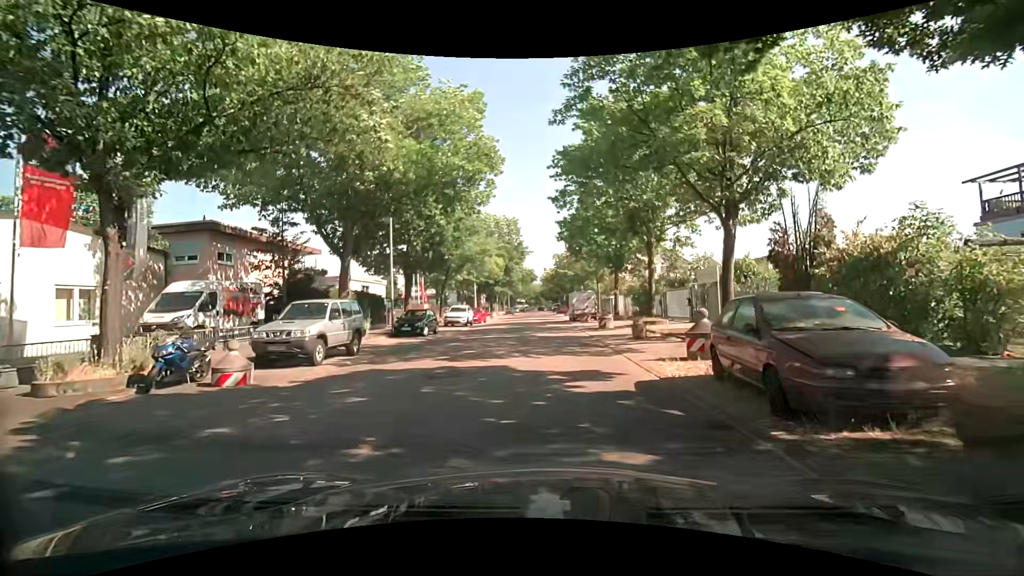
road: residential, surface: asphalt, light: Day
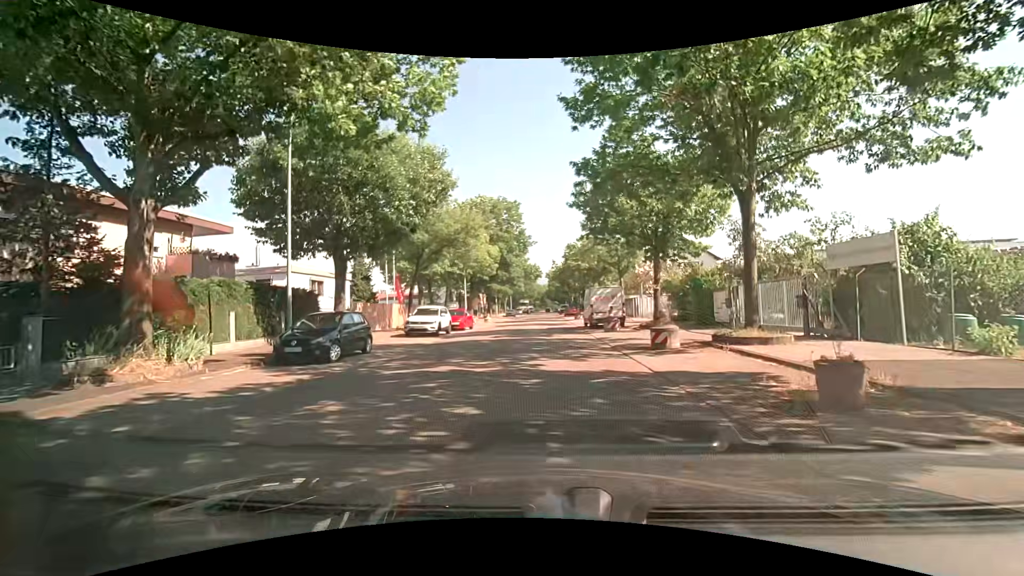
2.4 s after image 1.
(-0.1, +12.0) m; 0°
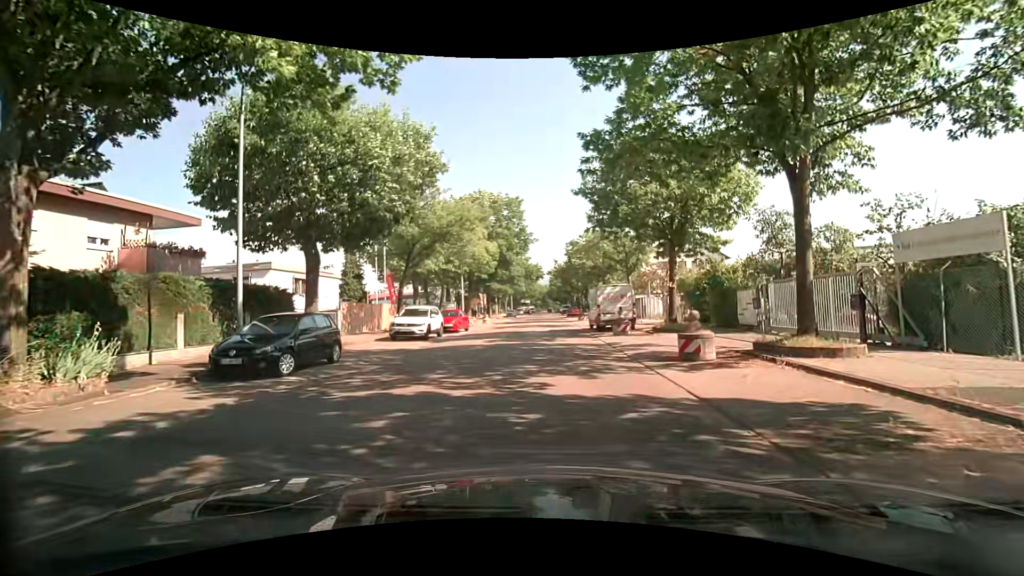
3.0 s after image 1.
(0.0, +2.8) m; -1°
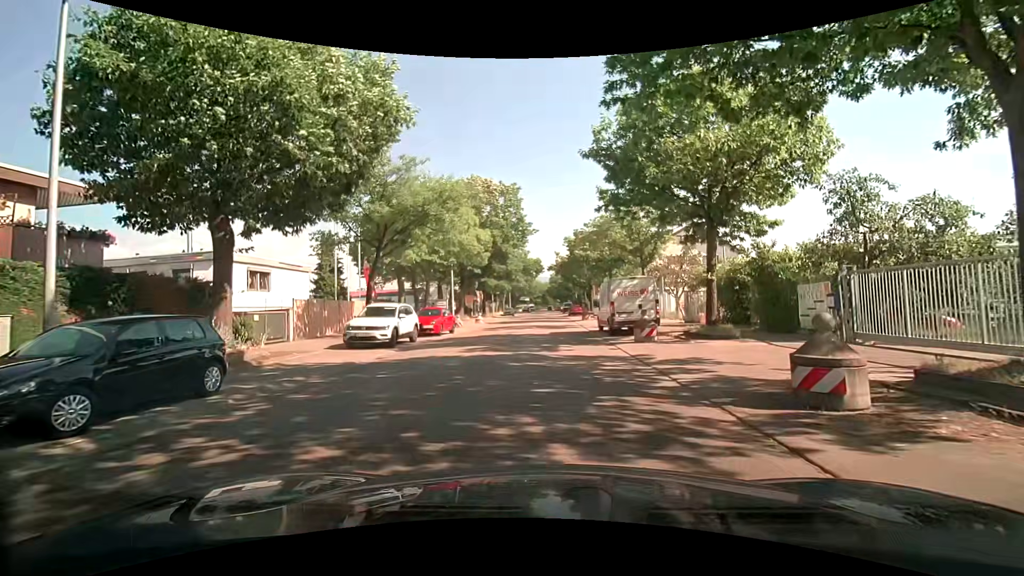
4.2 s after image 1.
(0.0, +5.3) m; 0°
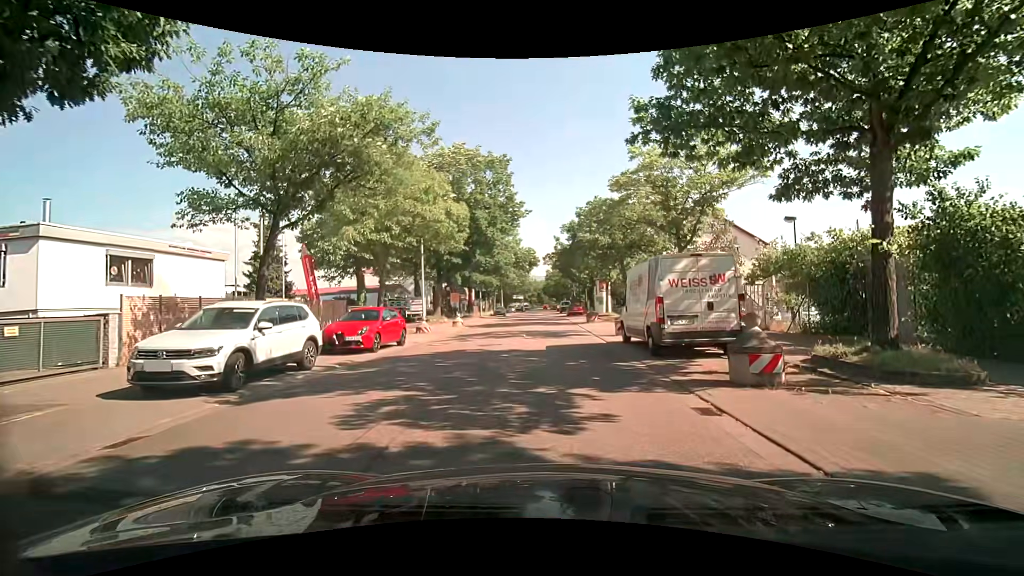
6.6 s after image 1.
(0.0, +9.2) m; -1°
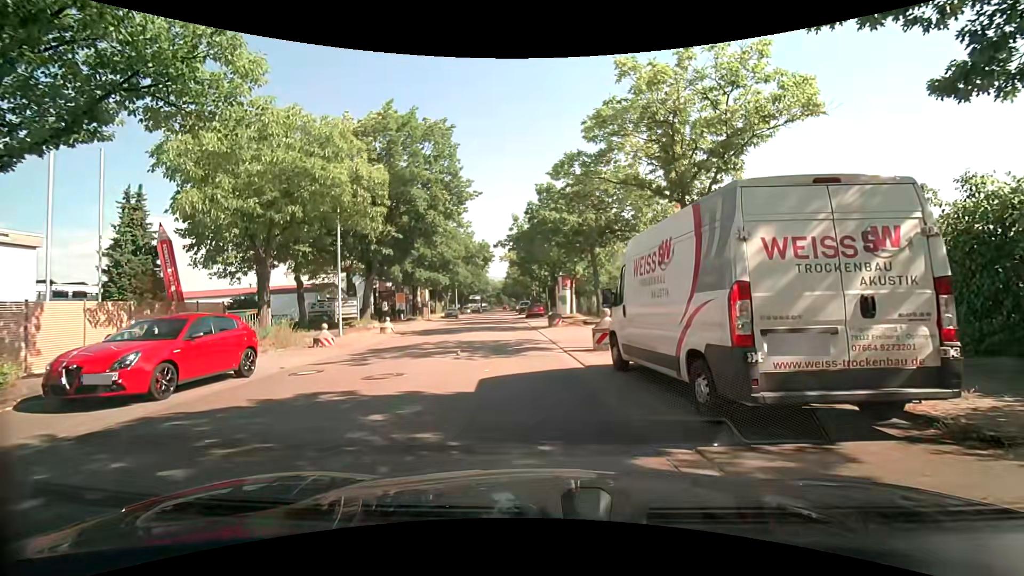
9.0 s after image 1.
(+0.5, +7.2) m; +4°
